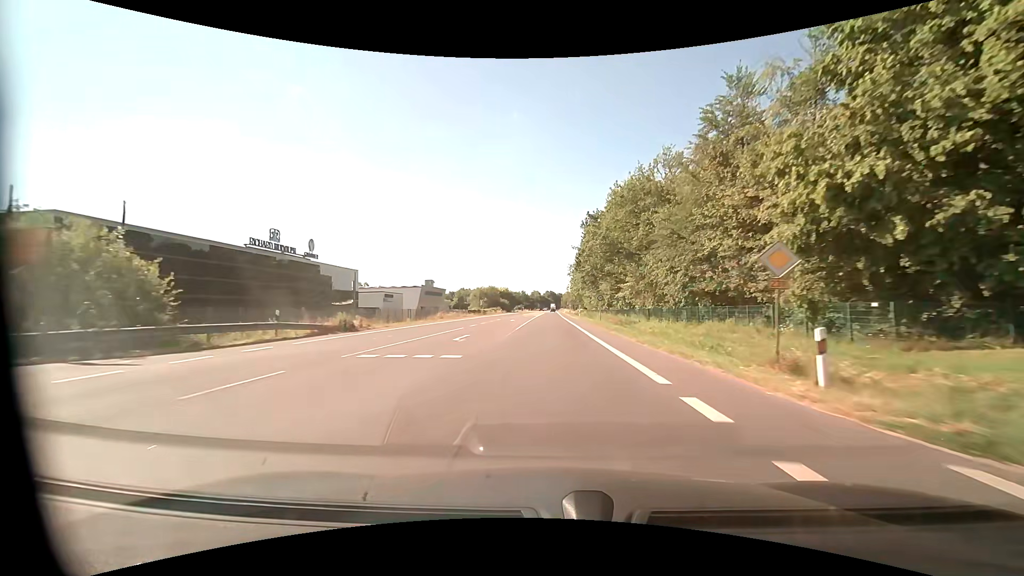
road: primary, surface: asphalt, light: Day
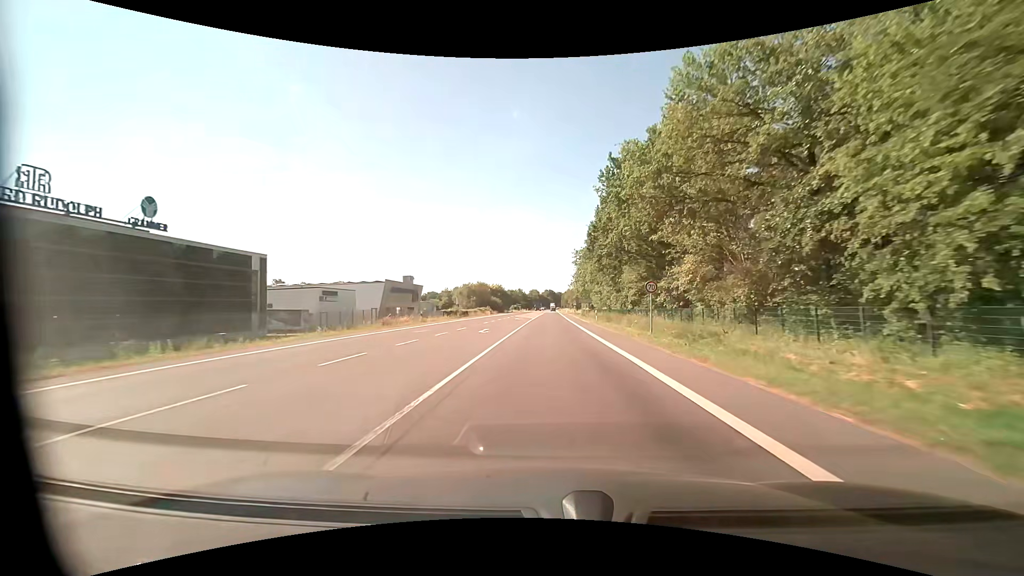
(0.0, +23.3) m; 0°
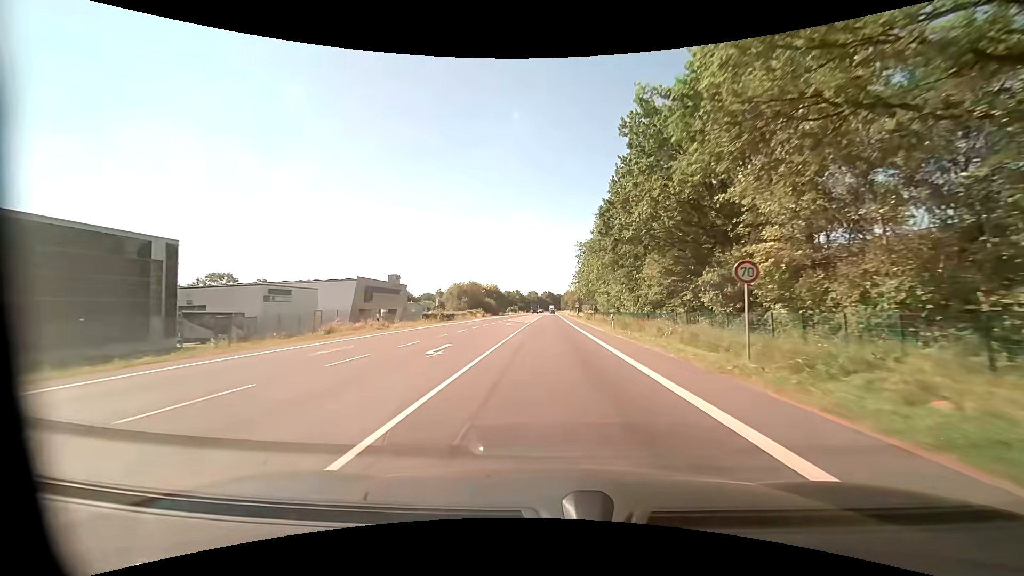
(0.0, +11.7) m; 0°
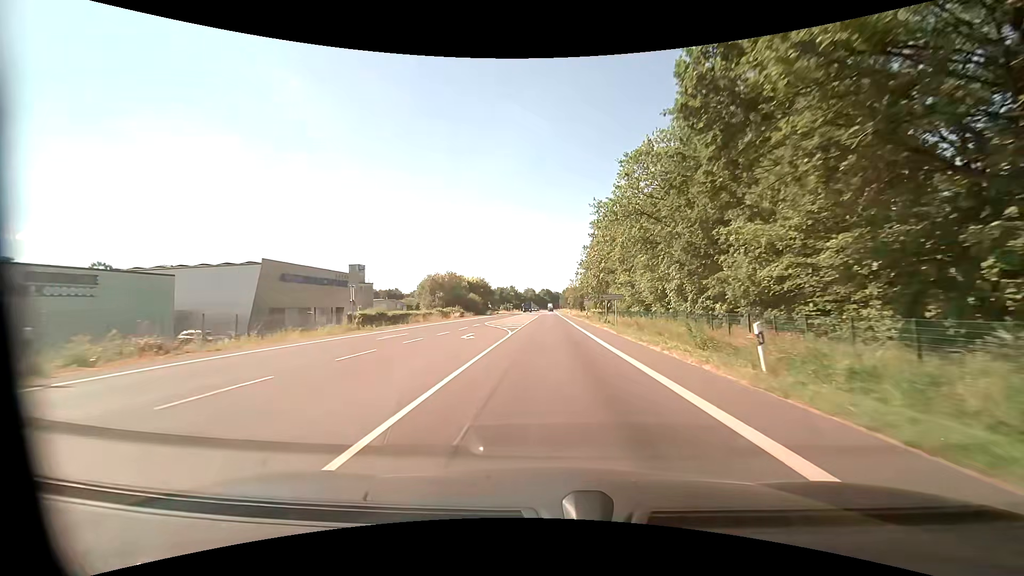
(+0.1, +23.3) m; +1°
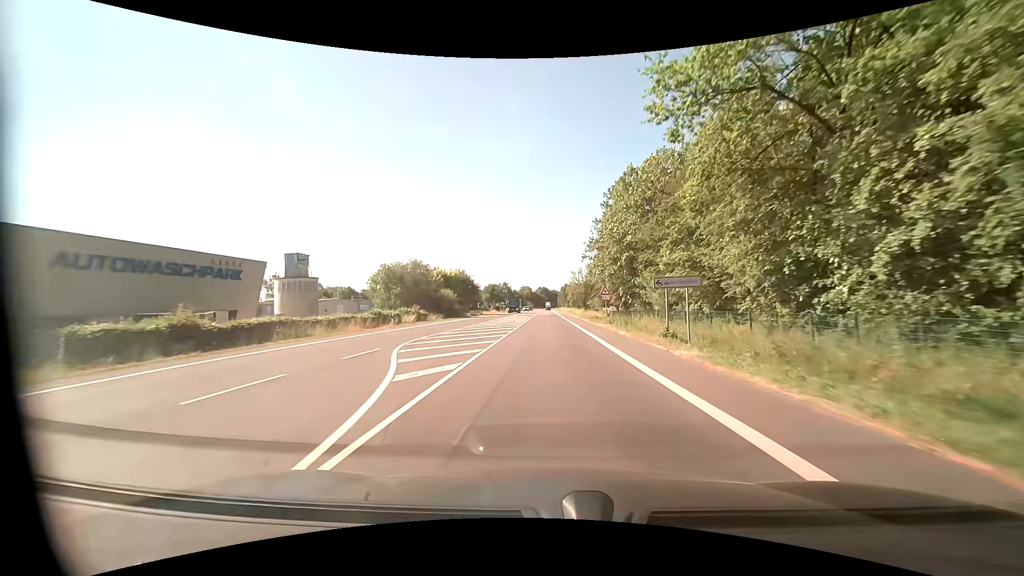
(0.0, +23.4) m; 0°
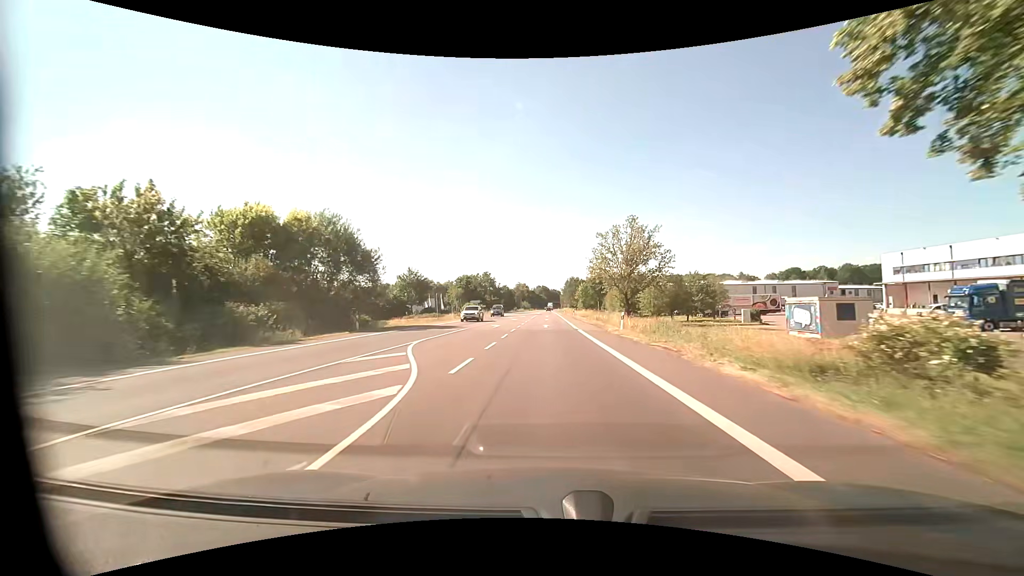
(+0.4, +58.4) m; 0°
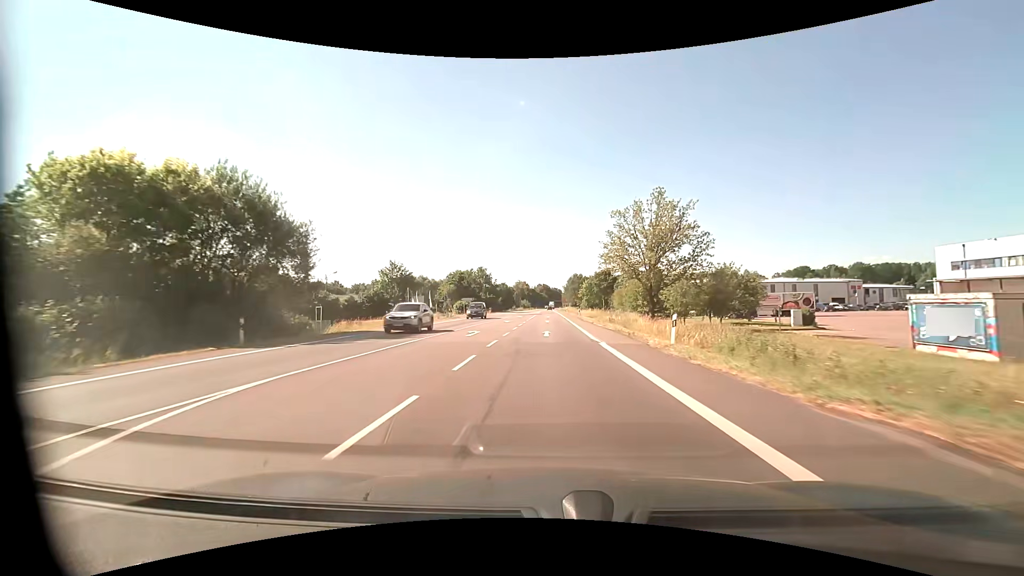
(0.0, +11.7) m; 0°
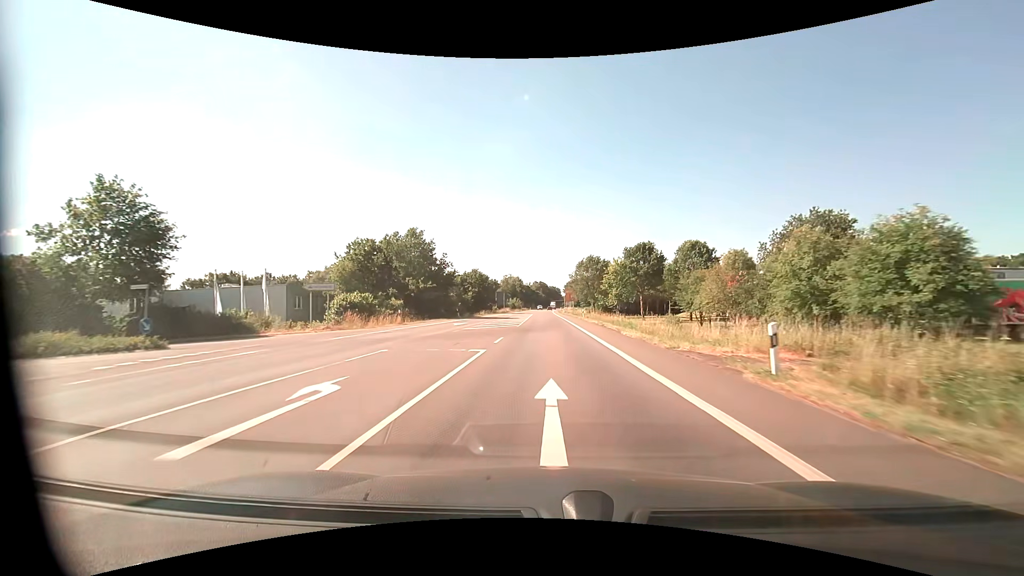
(+0.2, +58.4) m; 0°
(0, +10) (0, +20) (0, +30) (0, +40) (0, +50) (0, +60) (0, +70) (0, +80) (0, +90) (0, +100) m
